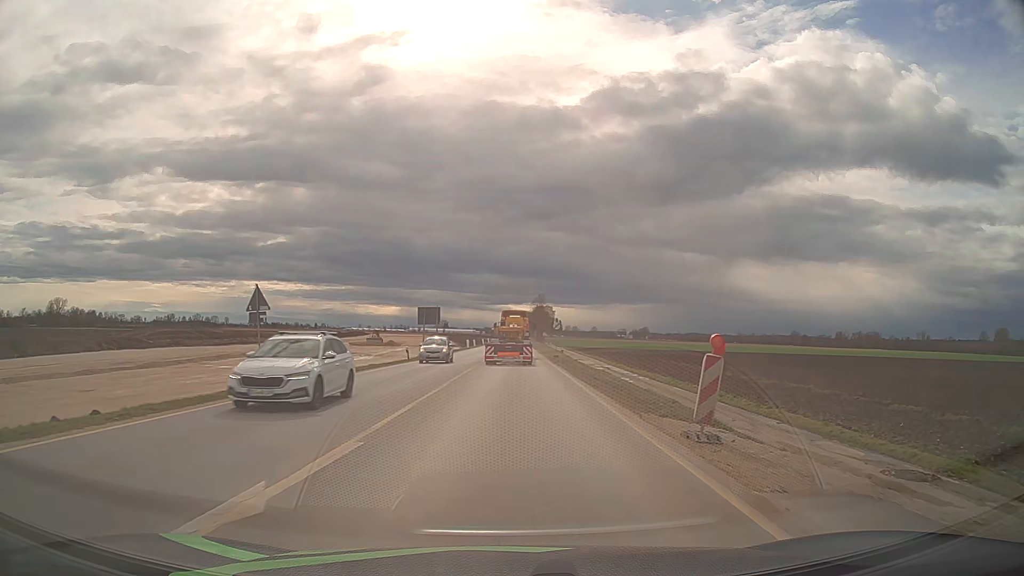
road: unclassified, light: Day
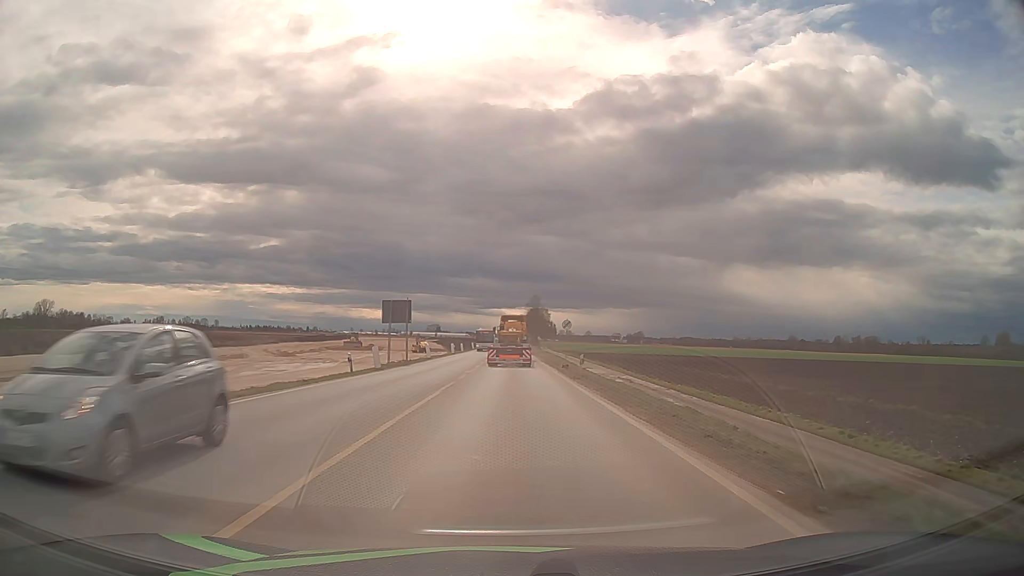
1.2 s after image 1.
(+0.1, +15.0) m; +1°
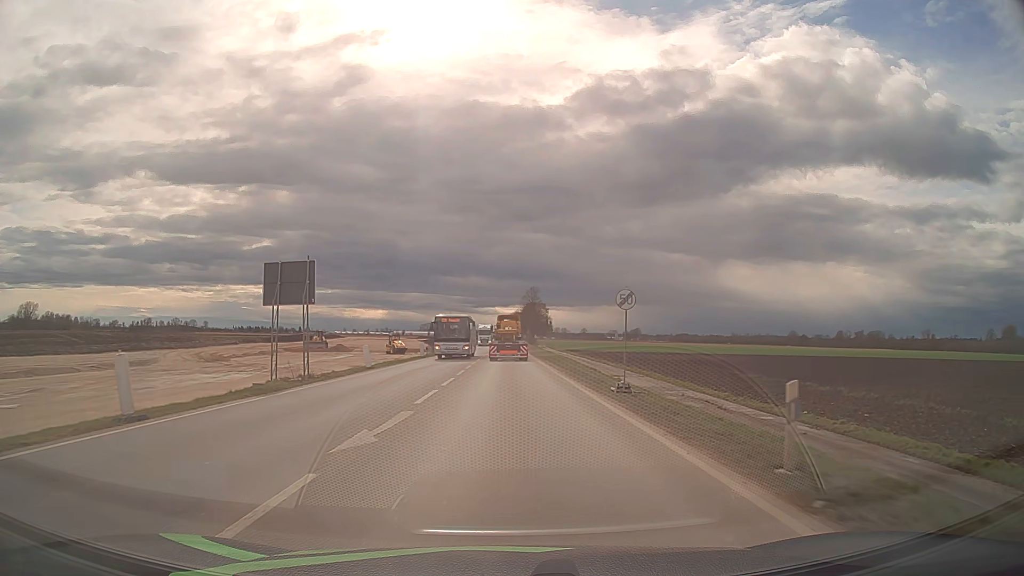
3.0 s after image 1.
(+0.2, +22.6) m; +1°
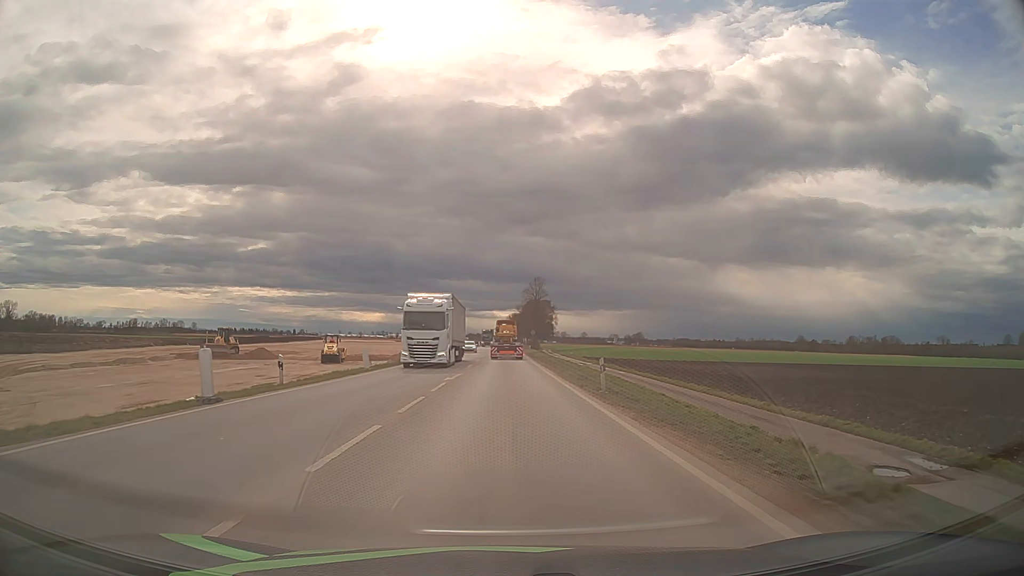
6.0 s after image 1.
(+0.1, +37.9) m; 0°
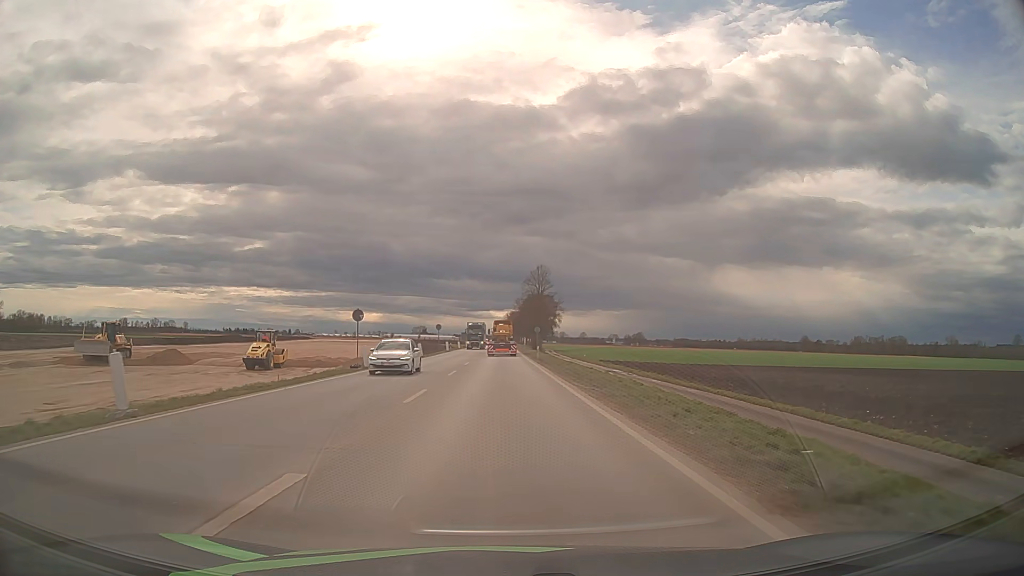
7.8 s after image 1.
(+0.1, +22.8) m; 0°
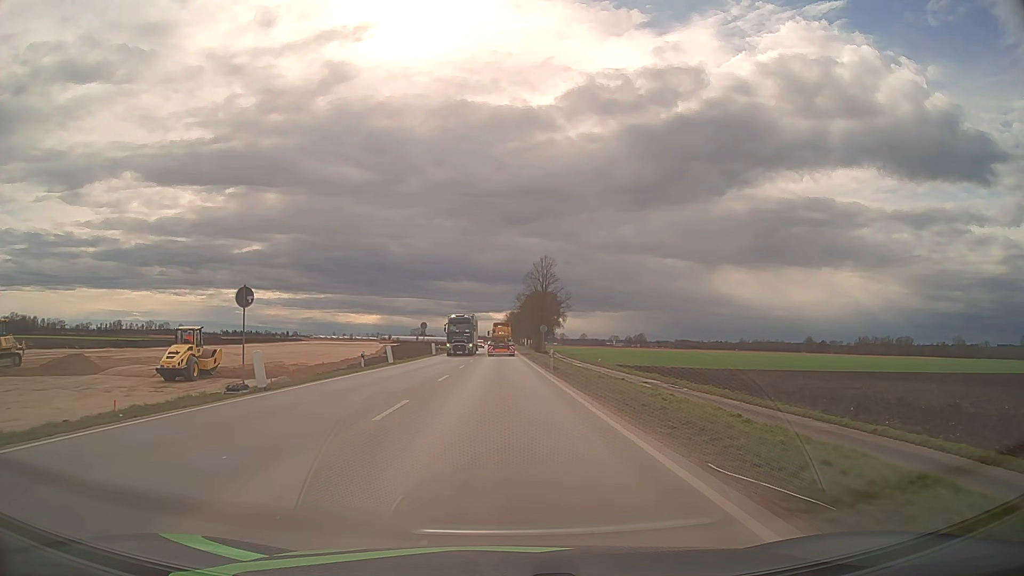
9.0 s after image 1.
(0.0, +15.2) m; 0°
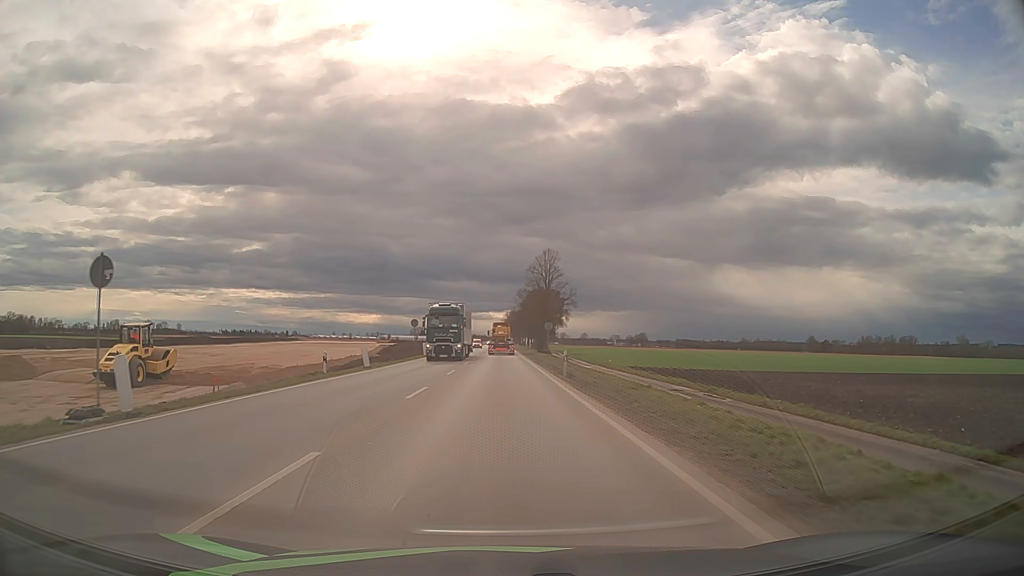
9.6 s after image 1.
(0.0, +7.6) m; 0°
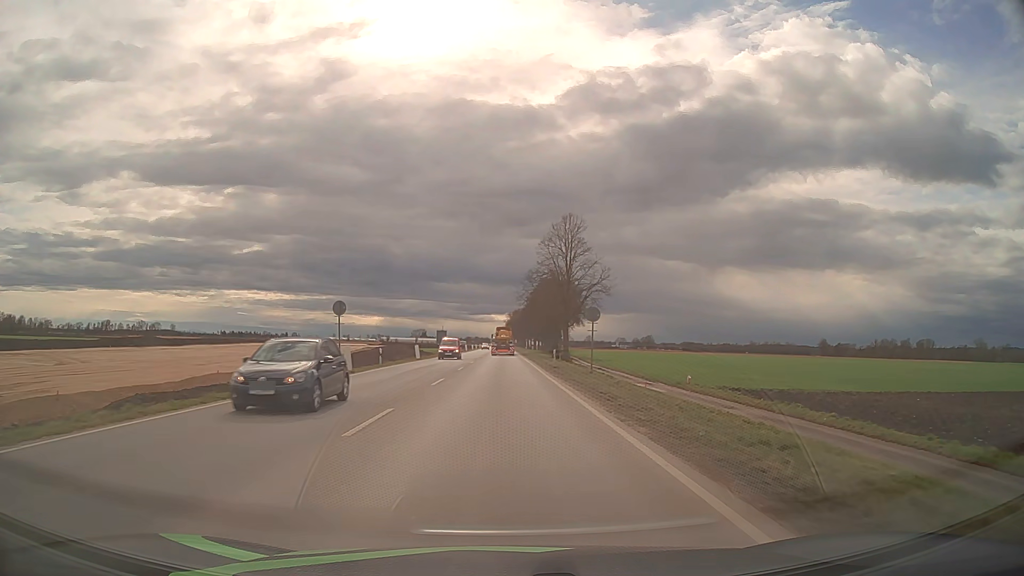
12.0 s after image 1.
(-0.1, +30.4) m; 0°
(0, +10) (0, +20) (0, +30) (0, +40) (0, +50) (0, +60) (0, +70) (0, +80) (0, +90) (0, +100) m
